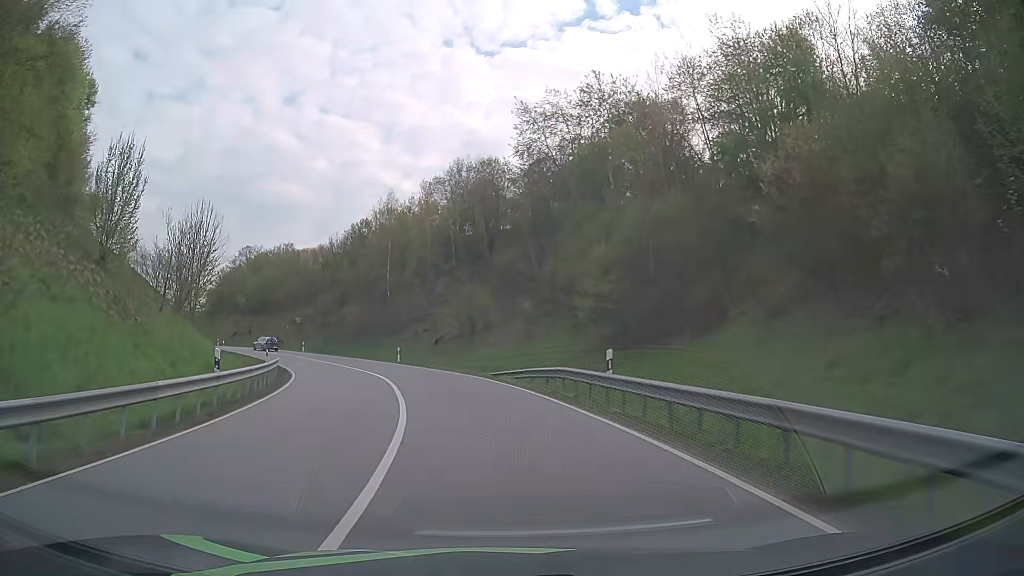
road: primary_link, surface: asphalt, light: Day
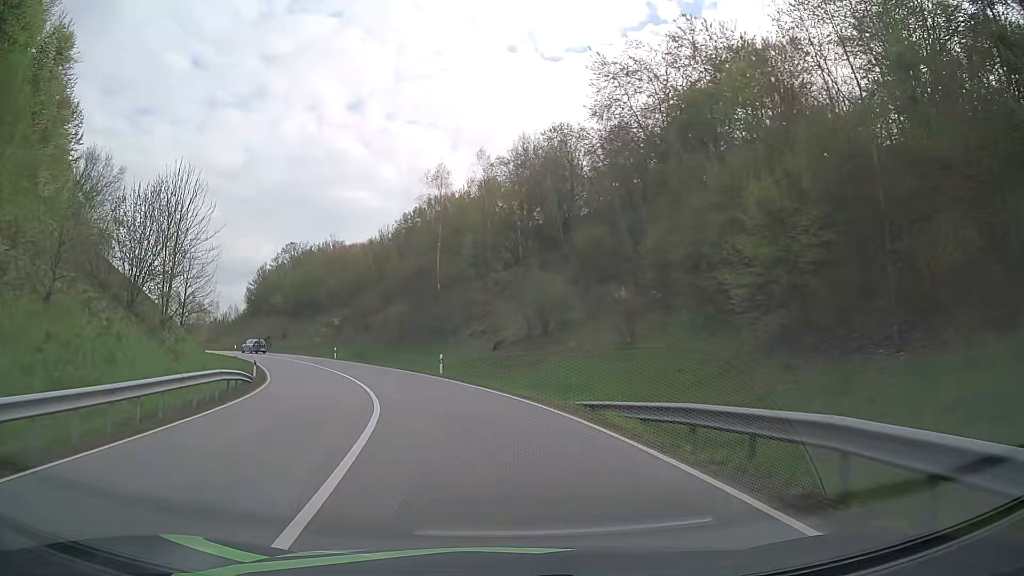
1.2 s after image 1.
(-0.5, +13.5) m; -5°
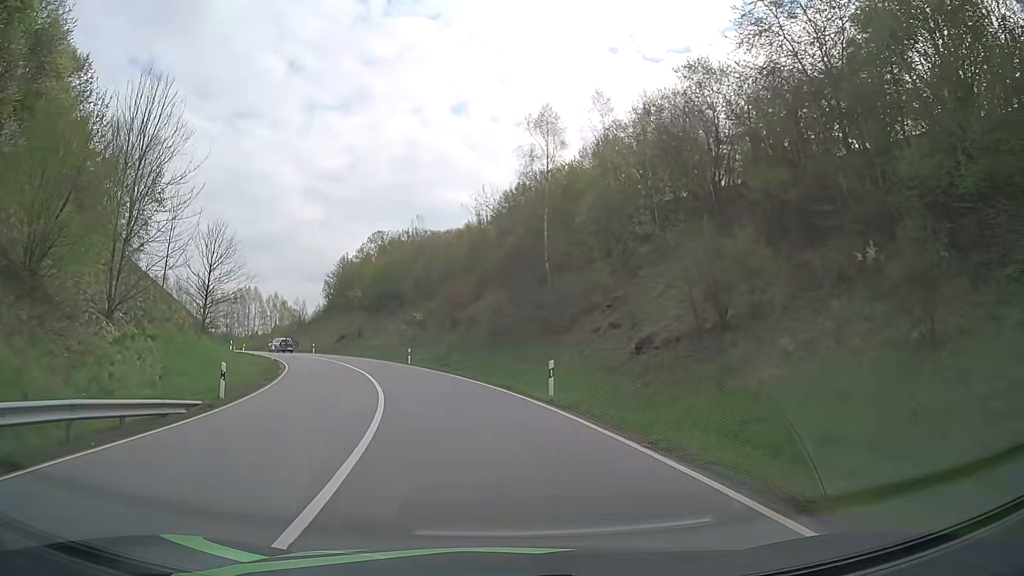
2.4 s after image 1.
(-1.1, +14.4) m; -9°
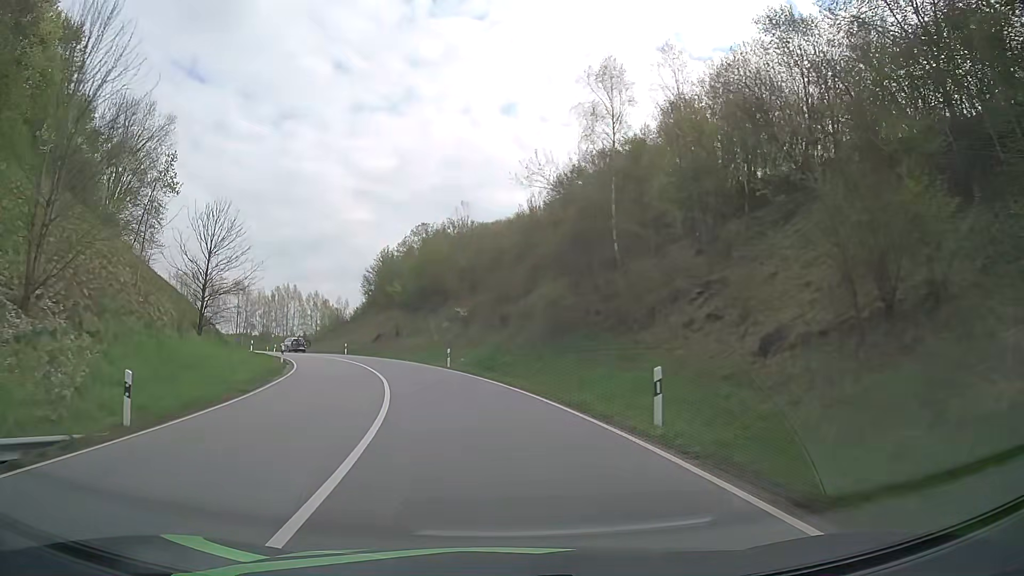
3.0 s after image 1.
(-0.3, +7.6) m; -4°
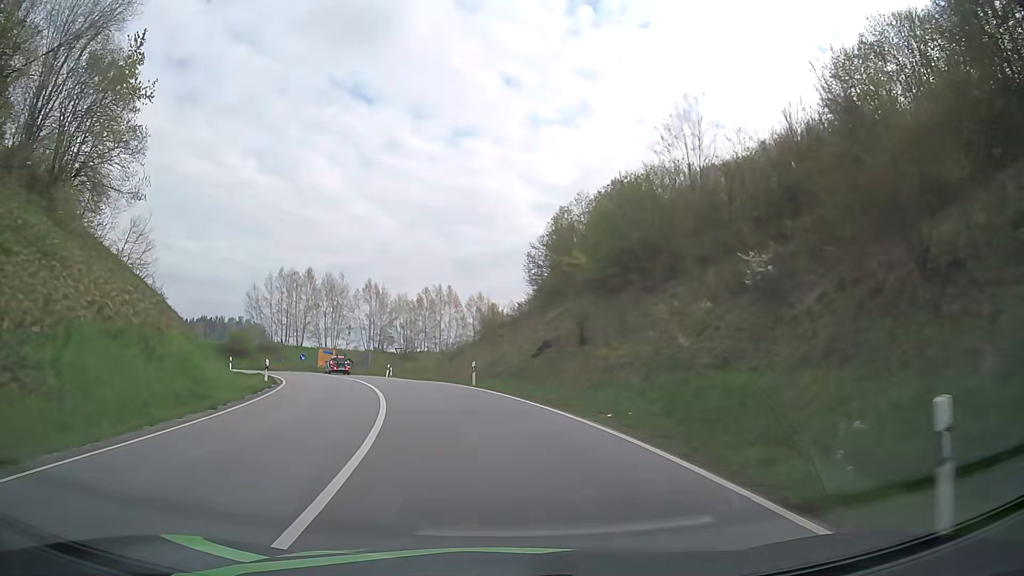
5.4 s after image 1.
(-4.4, +32.0) m; -17°
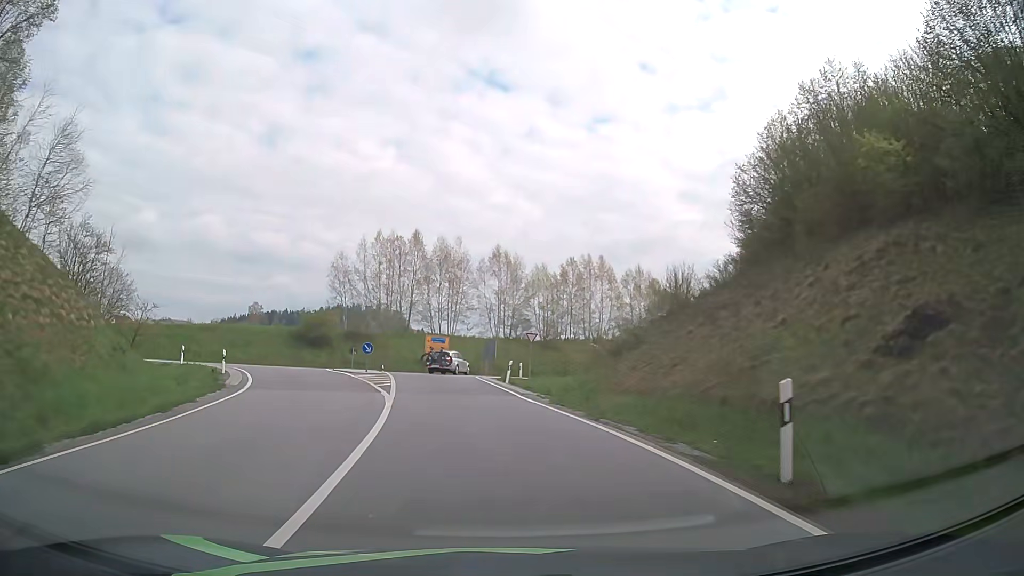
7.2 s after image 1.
(-2.3, +22.1) m; -12°
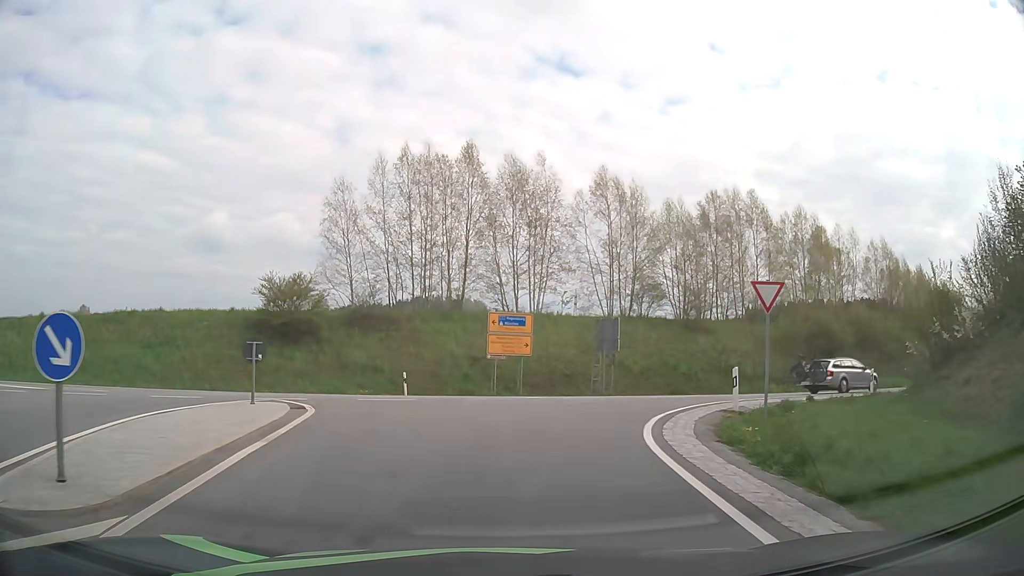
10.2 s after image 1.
(-2.4, +28.7) m; -8°
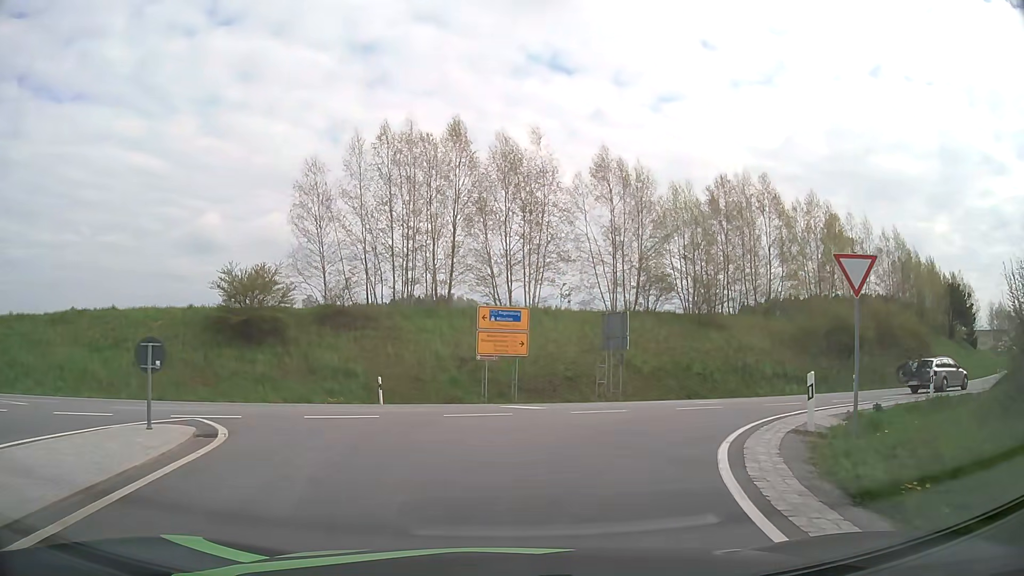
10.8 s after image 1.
(0.0, +4.4) m; 0°
(+1, +10) (+5, +19) (+13, +24) (+22, +29) (+31, +34) (+40, +39) (+48, +44) (+56, +50) (+64, +56) (+72, +63) m
